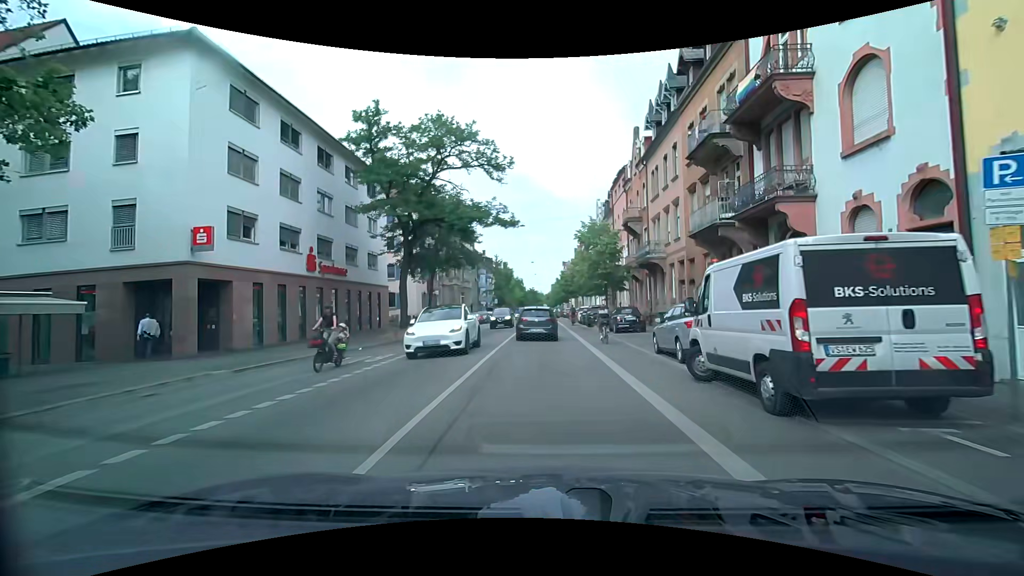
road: secondary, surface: asphalt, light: Day
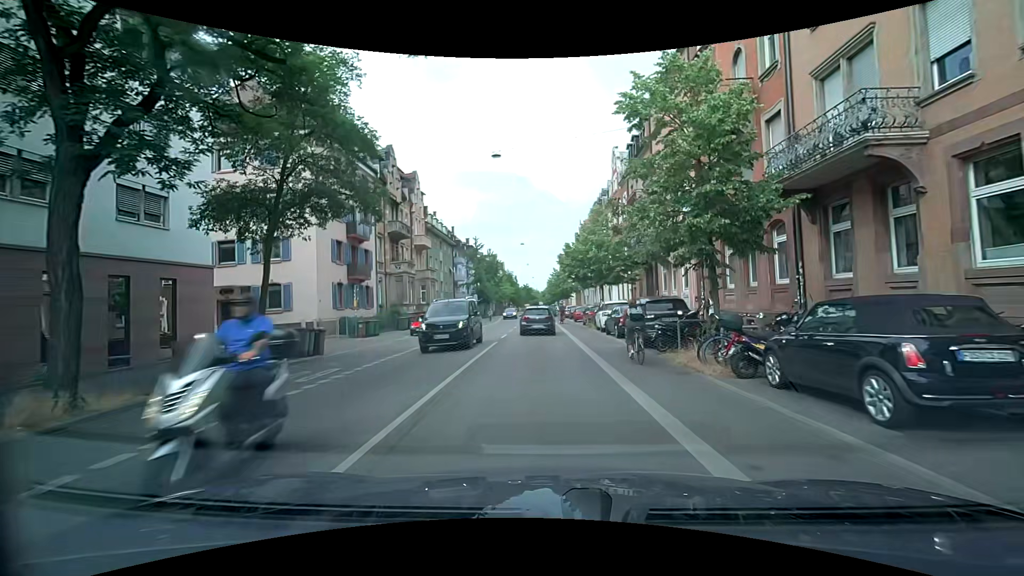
(-0.1, +22.0) m; 0°
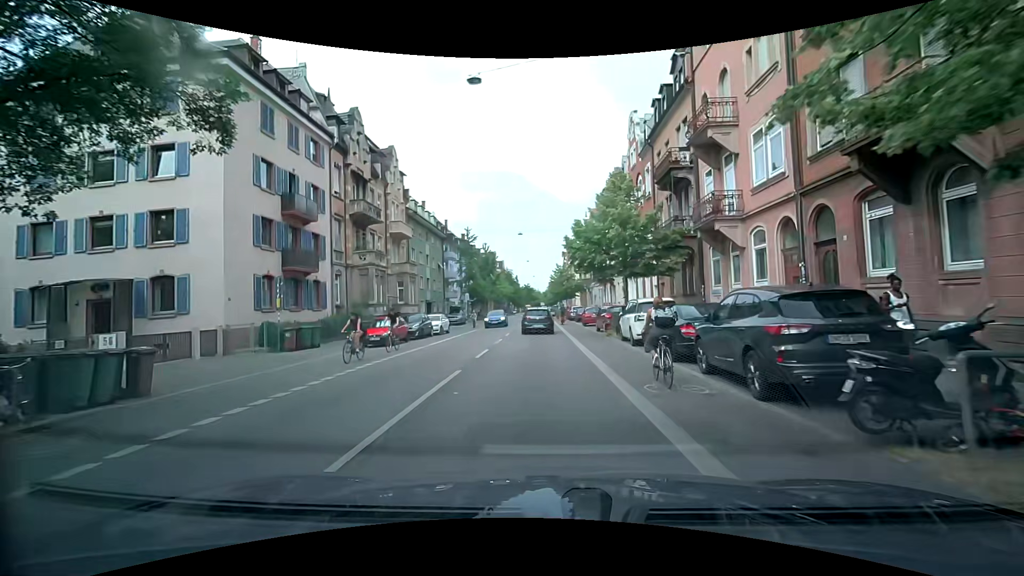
(0.0, +9.0) m; +1°
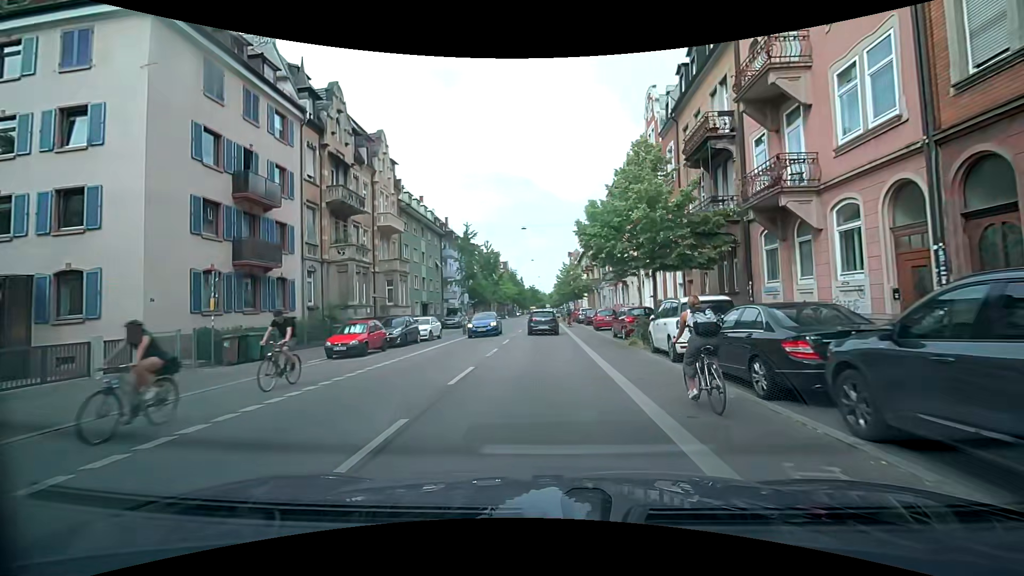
(-0.1, +4.8) m; -2°
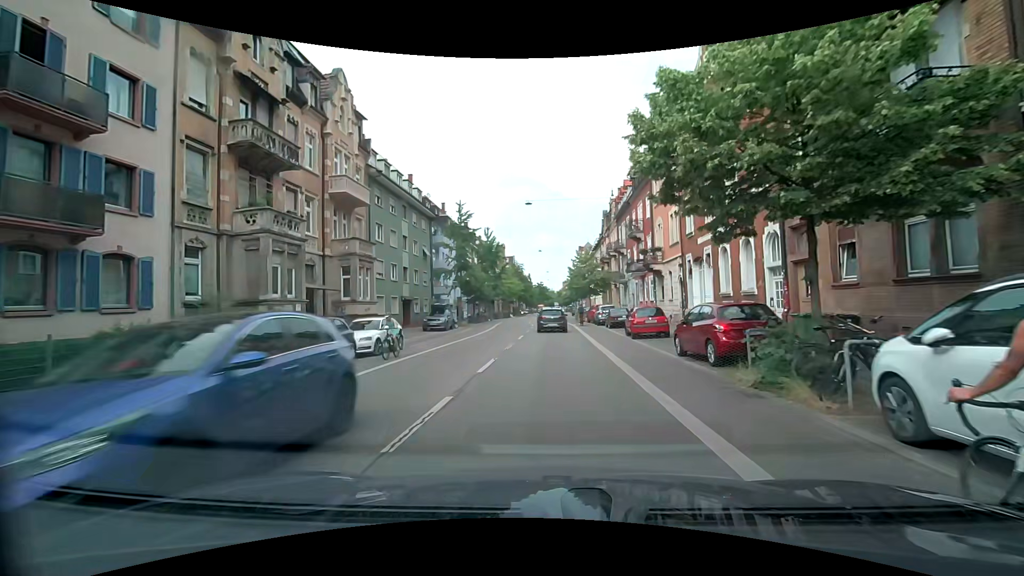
(-0.1, +10.6) m; -1°
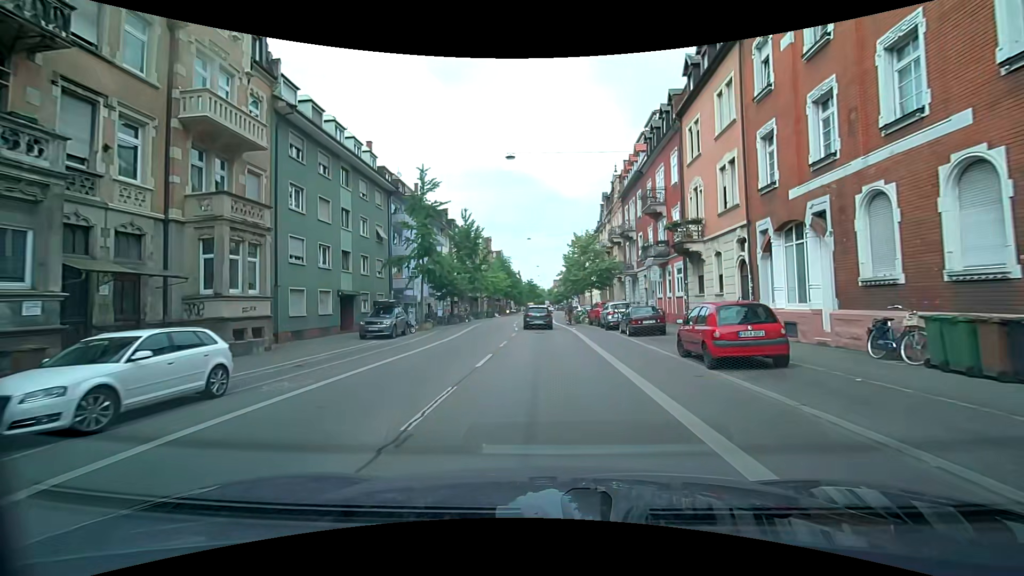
(+0.2, +11.3) m; +2°
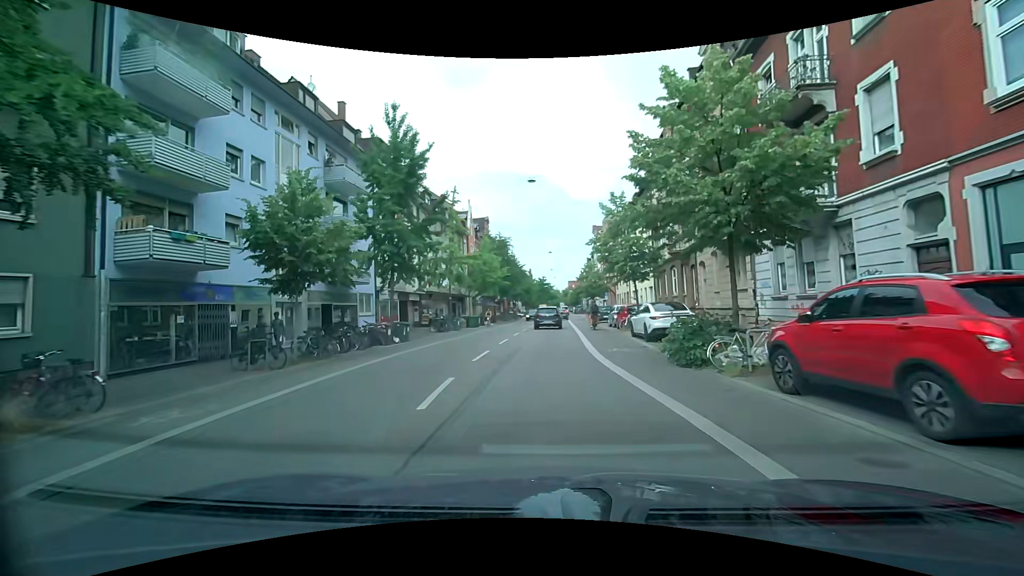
(-0.2, +28.8) m; -1°
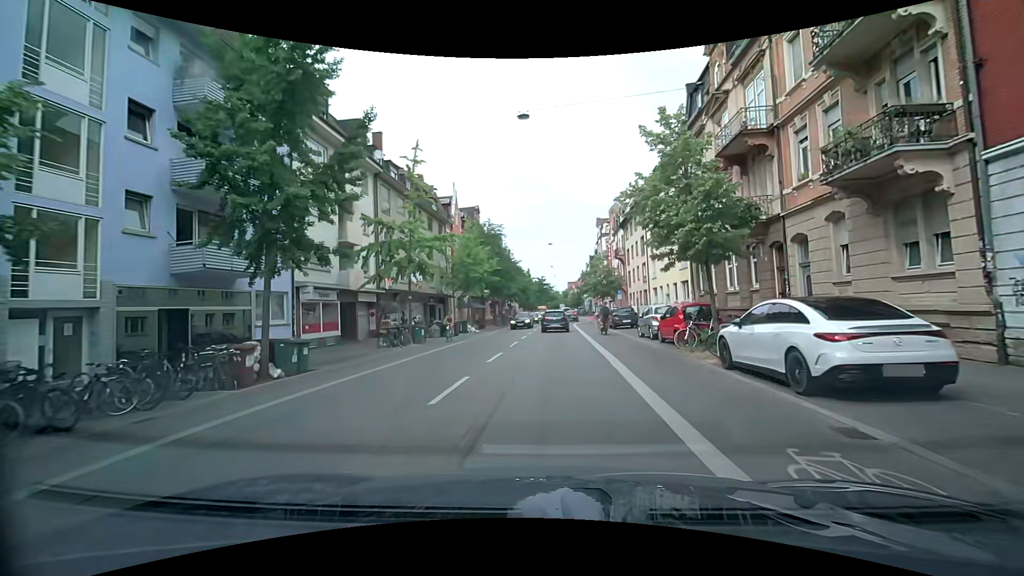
(-0.1, +11.3) m; -1°
